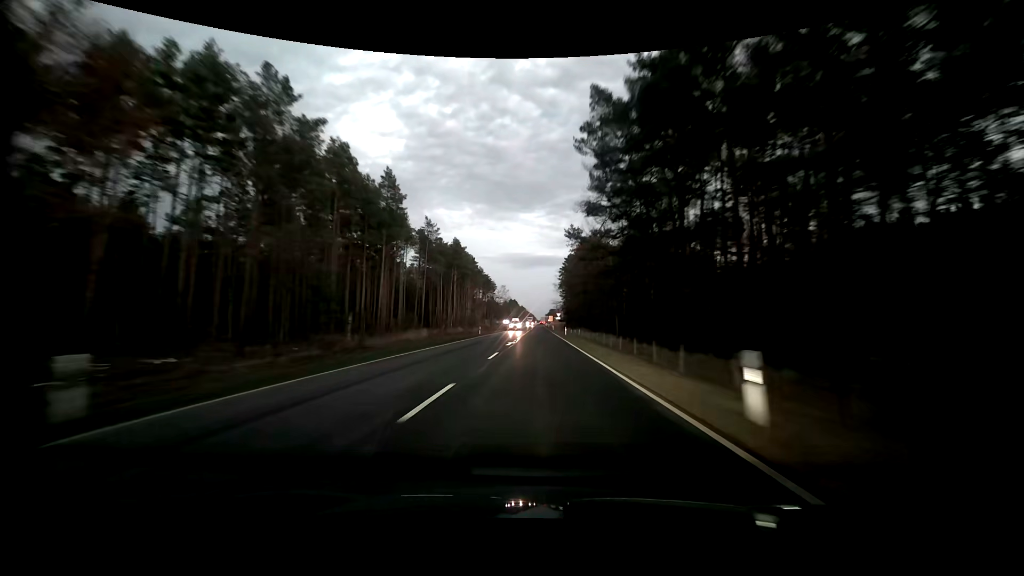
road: primary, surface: asphalt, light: Dusk
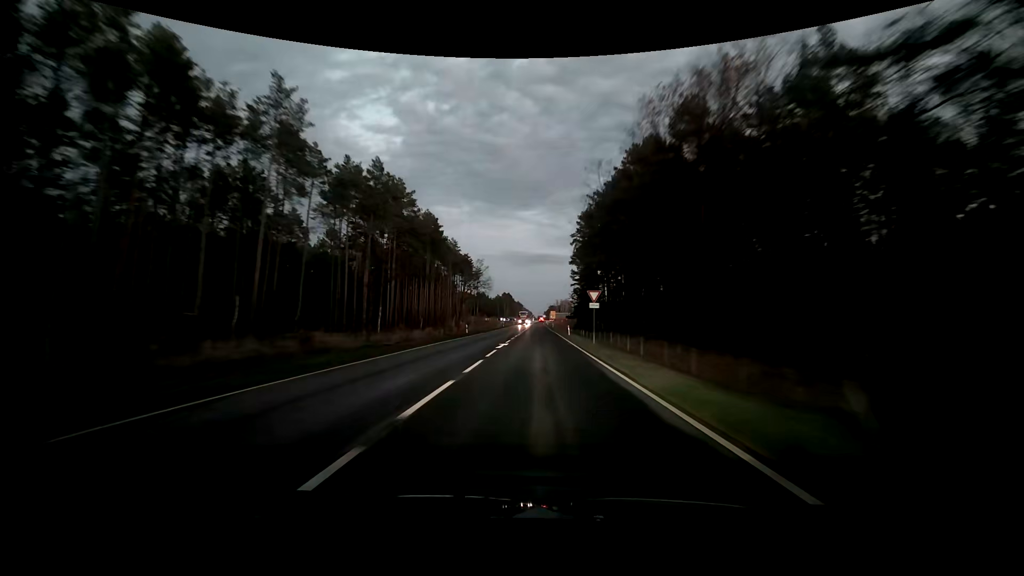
(+0.4, +59.4) m; 0°
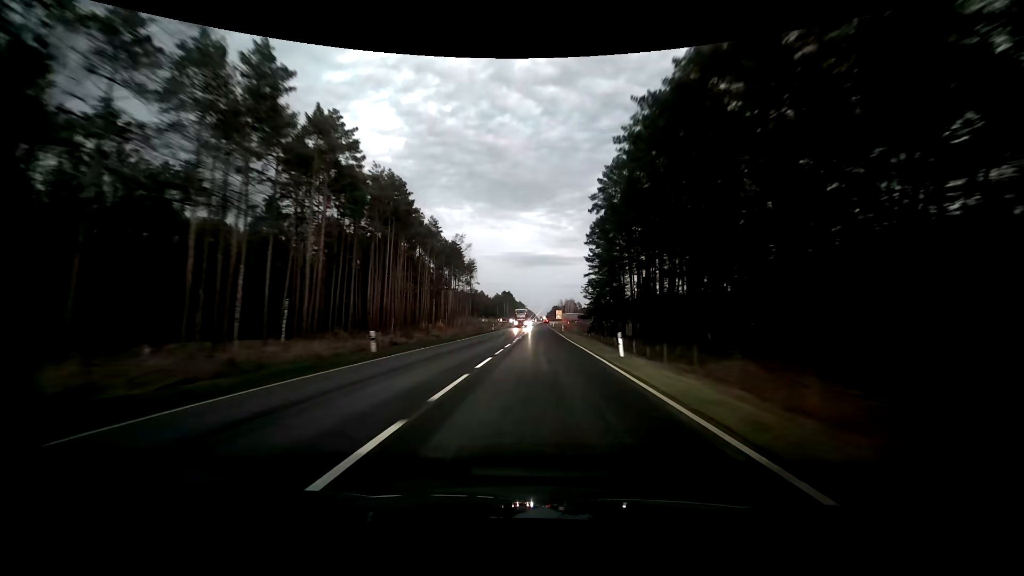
(0.0, +28.4) m; 0°
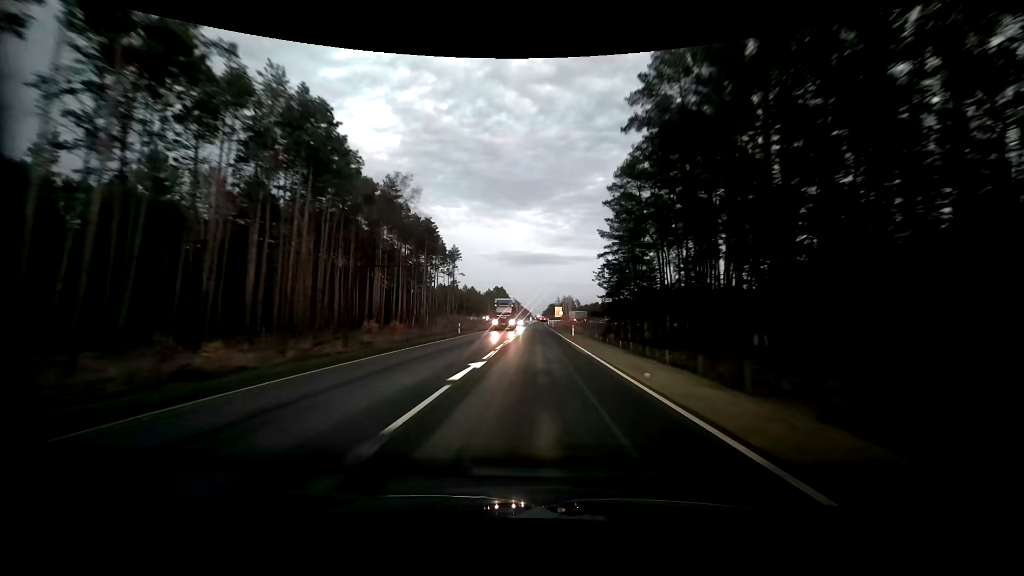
(+0.2, +27.2) m; +1°
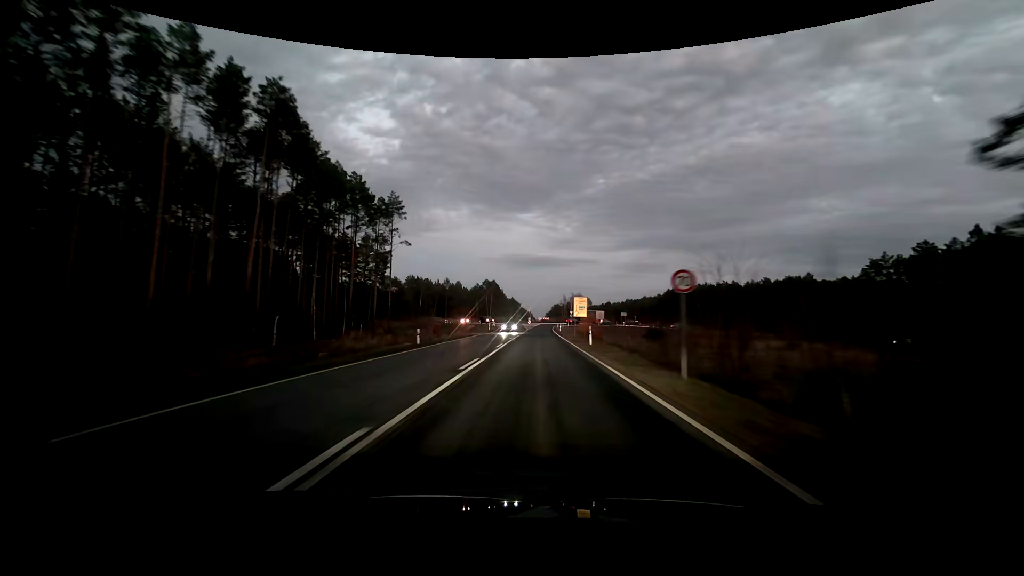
(-0.3, +62.5) m; 0°
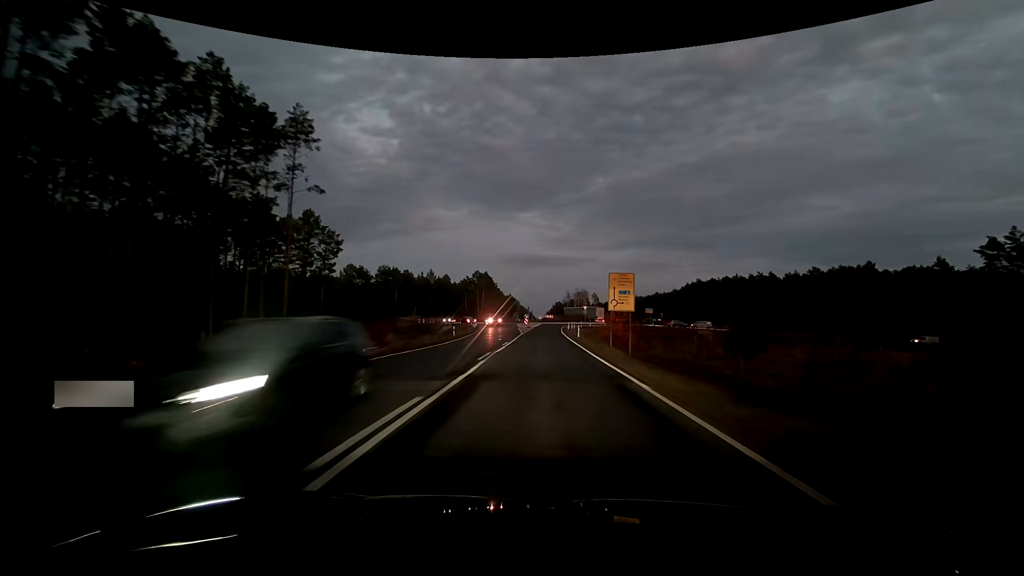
(0.0, +33.0) m; 0°
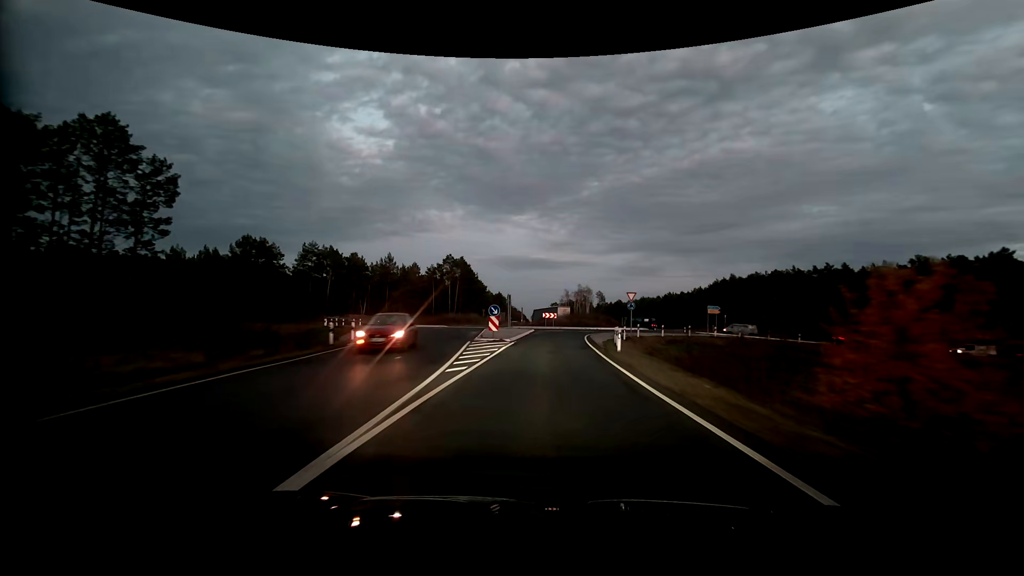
(+0.3, +45.4) m; +1°
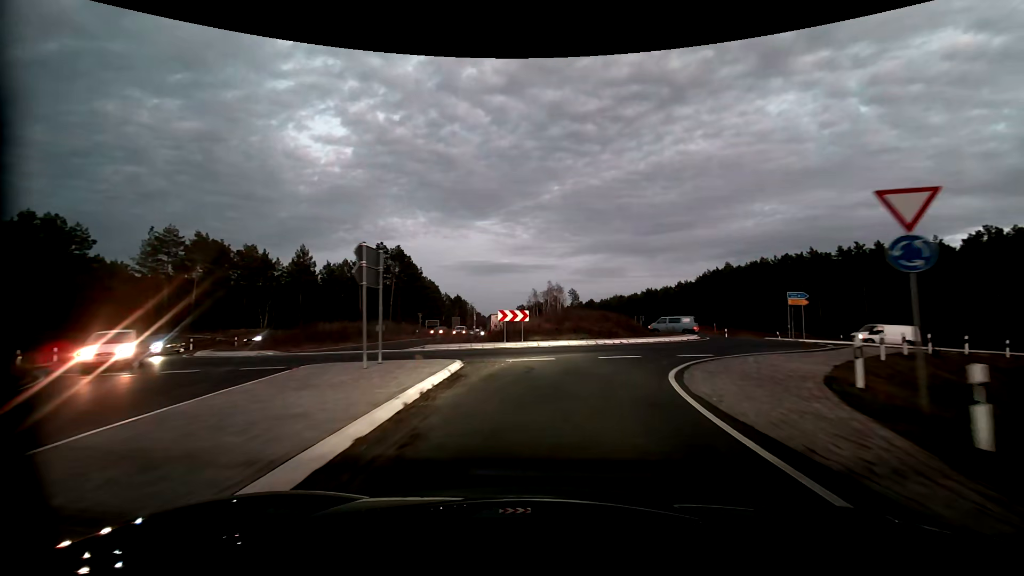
(+0.7, +30.4) m; +4°
(0, +10) (+3, +19) (+10, +27) (+17, +34) (+26, +38) (+36, +41) (+46, +42) (+56, +44) (+66, +45) (+75, +46) m
